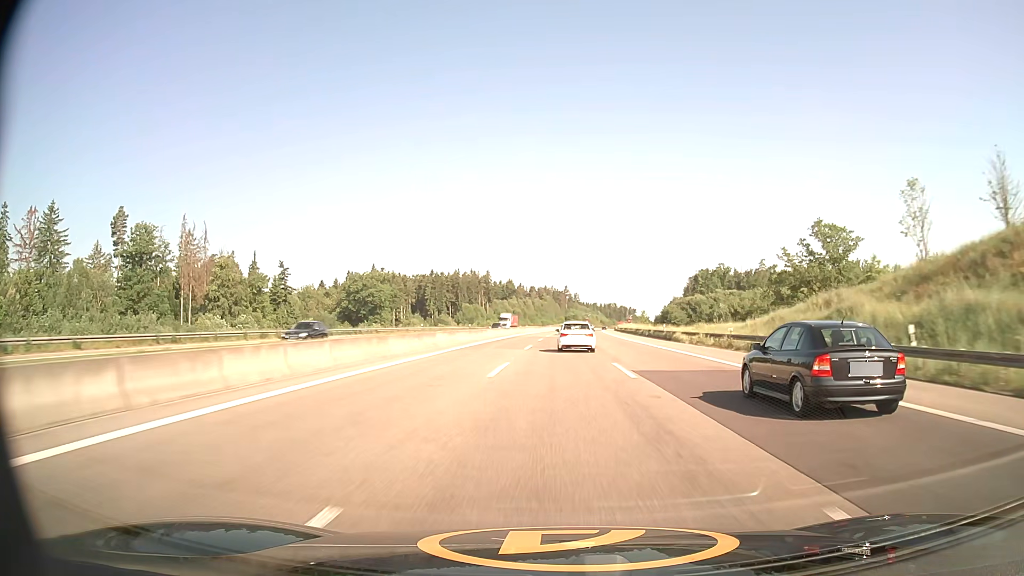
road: motorway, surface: asphalt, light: Day
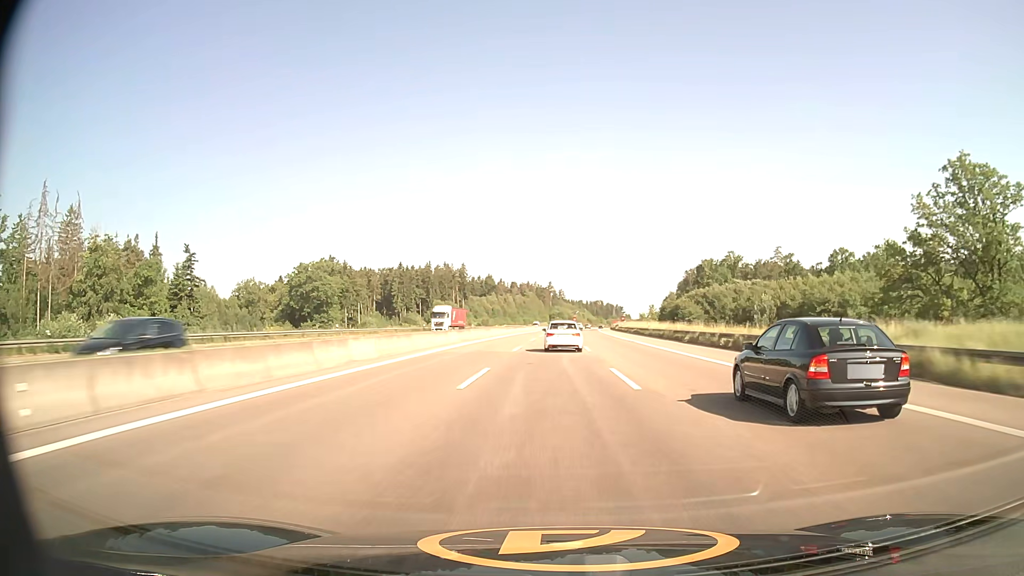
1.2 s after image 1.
(+0.6, +38.9) m; +2°
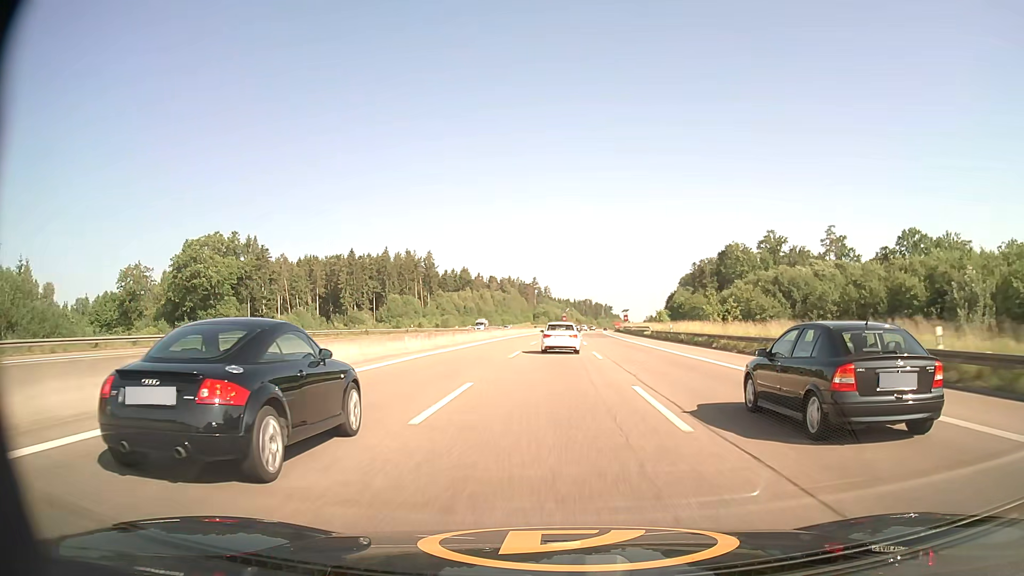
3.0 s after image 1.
(+0.4, +58.5) m; +1°
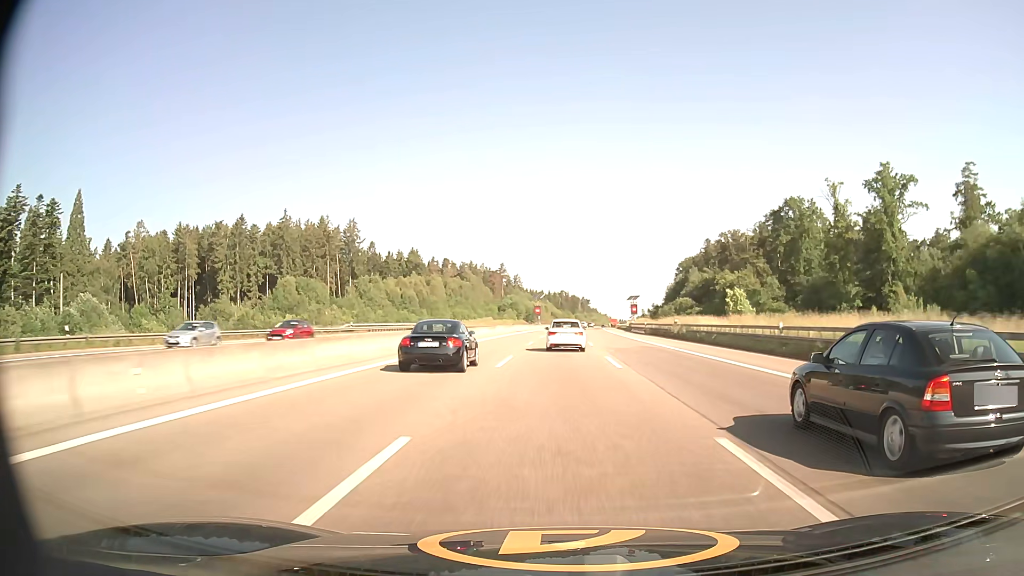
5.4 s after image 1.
(+1.3, +78.6) m; +2°
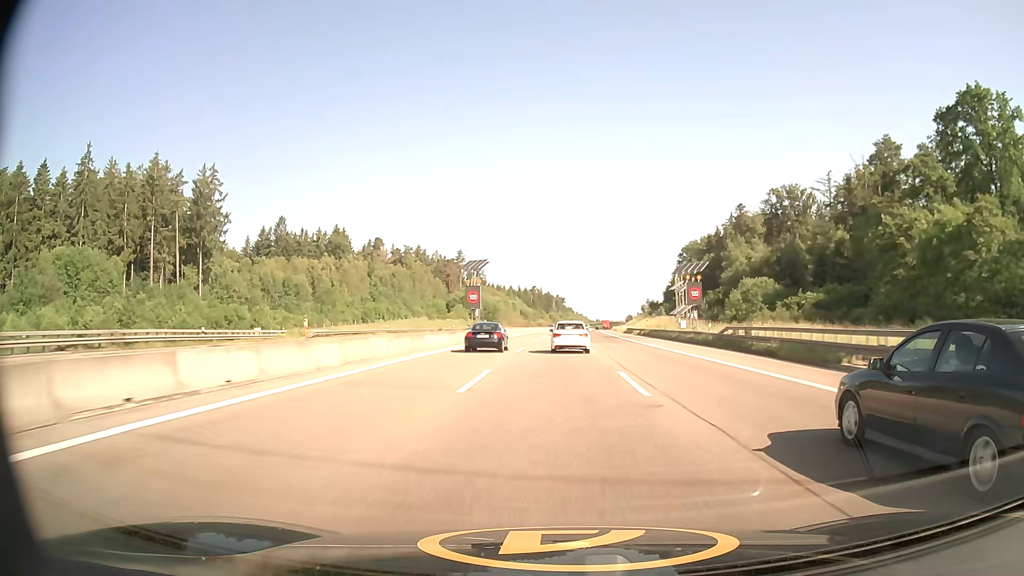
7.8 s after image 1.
(+1.7, +78.1) m; +2°
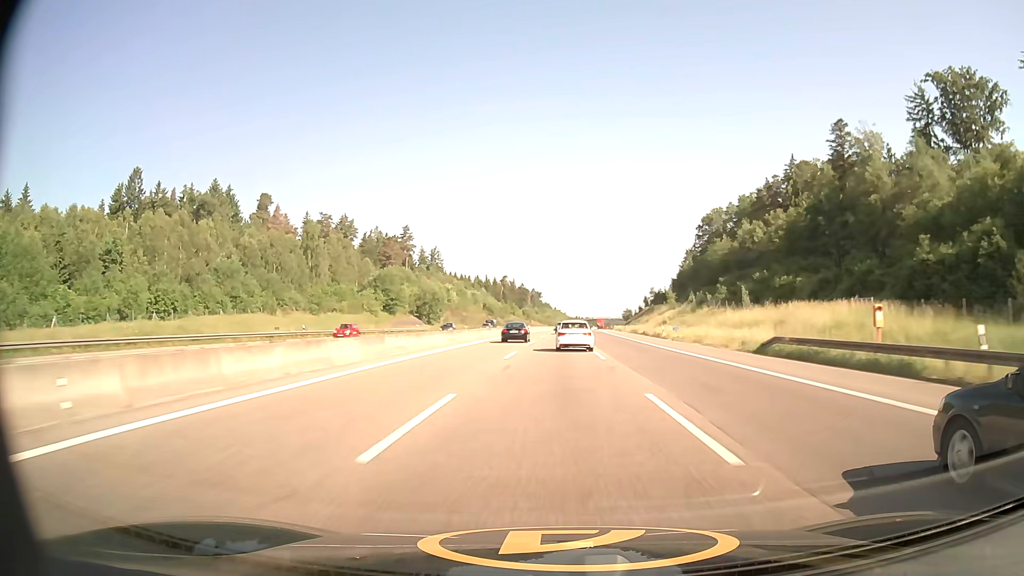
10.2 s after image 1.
(+1.3, +78.2) m; +2°
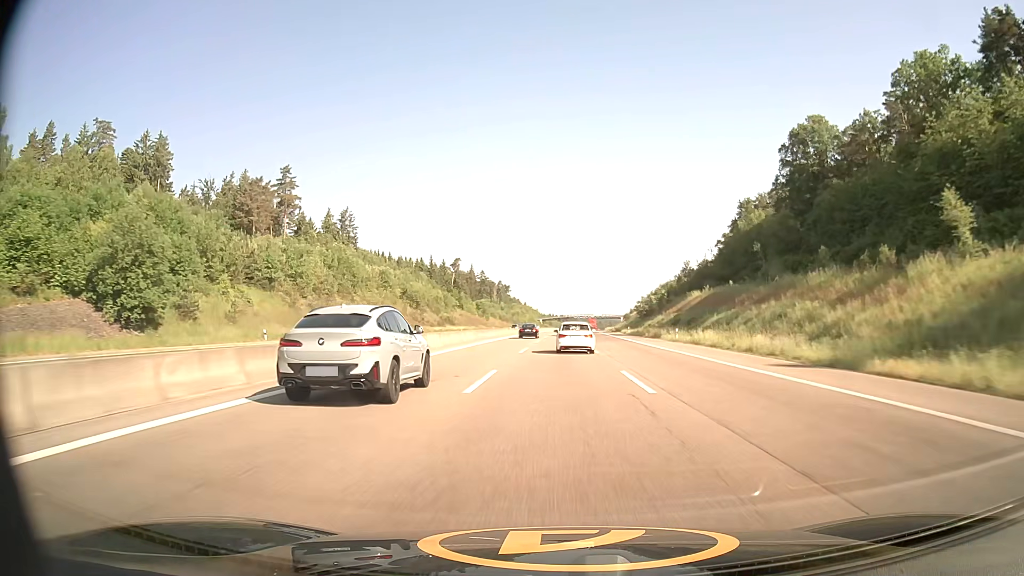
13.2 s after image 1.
(+2.2, +100.7) m; +2°
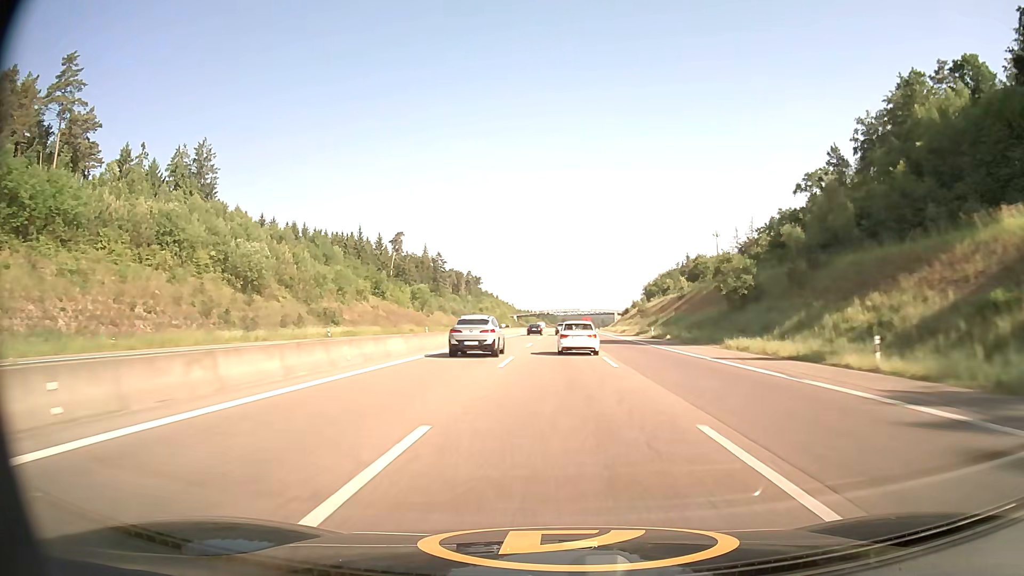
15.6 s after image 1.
(+1.4, +81.7) m; +2°
(0, +10) (0, +20) (0, +30) (0, +40) (0, +50) (+1, +60) (+1, +70) (+1, +80) (+1, +90) (+1, +100) m
